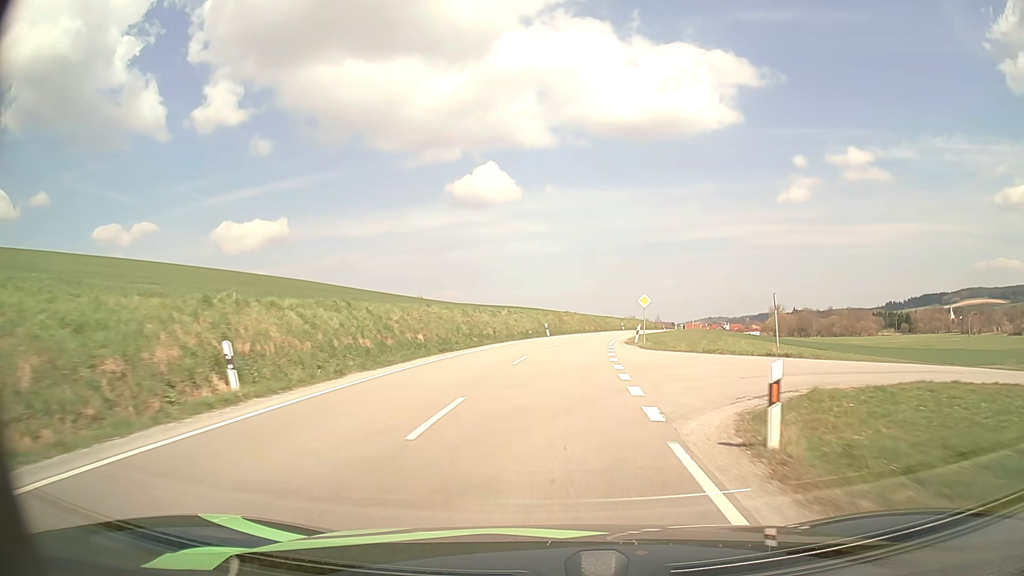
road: secondary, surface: asphalt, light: Day
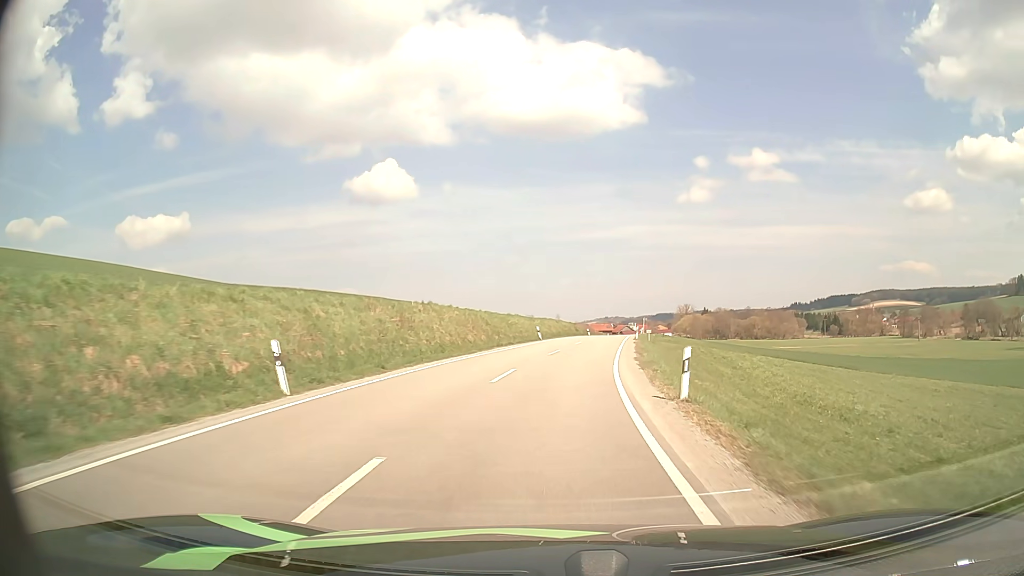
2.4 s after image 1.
(+2.7, +40.8) m; +9°
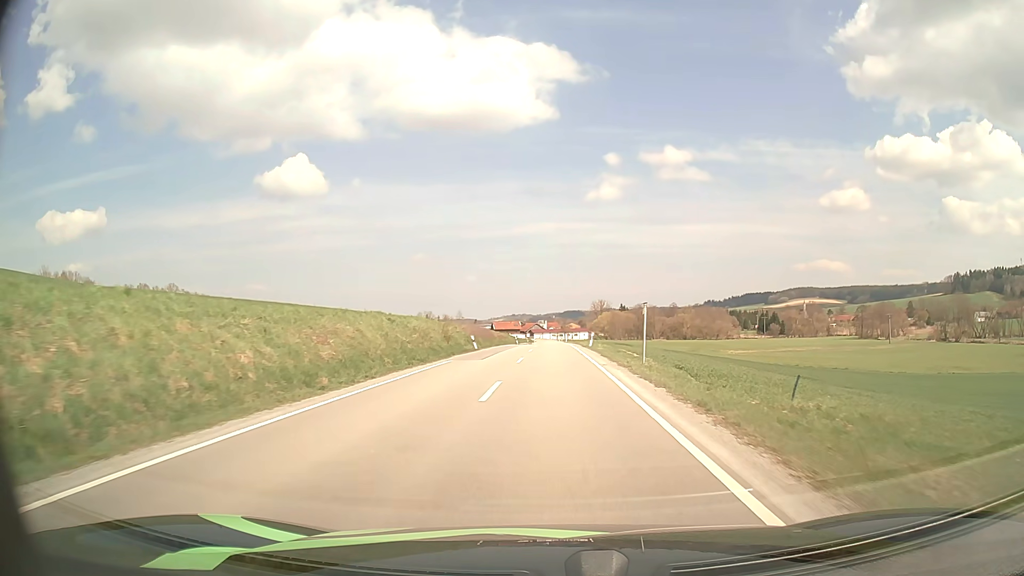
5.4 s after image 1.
(+4.4, +51.2) m; +8°
(0, +10) (0, +20) (0, +30) (0, +40) (0, +50) (+1, +60) (+1, +70) (+1, +80) (+1, +90) (+1, +100) m
